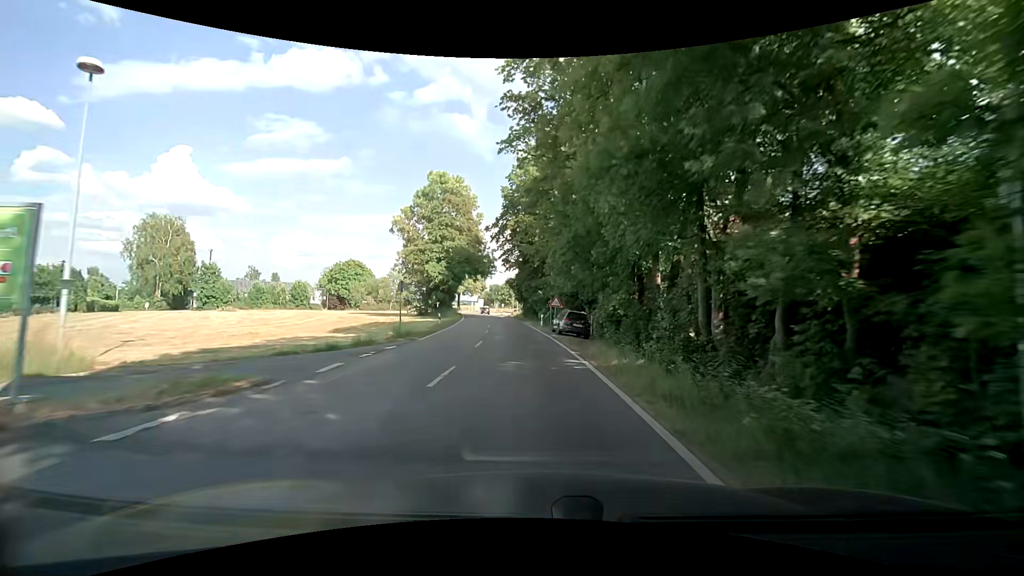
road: tertiary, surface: asphalt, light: Day
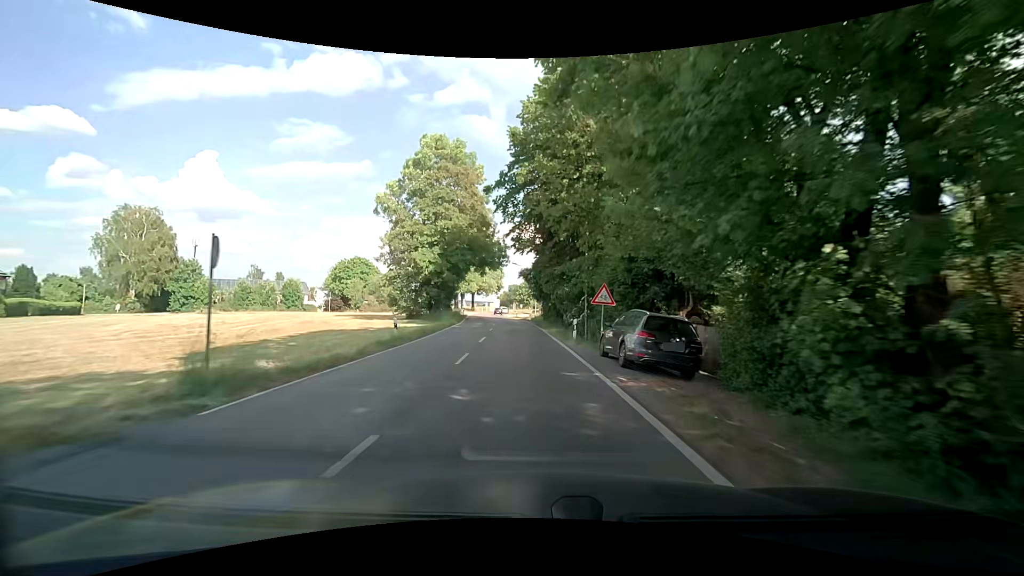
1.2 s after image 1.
(-0.2, +15.7) m; -1°
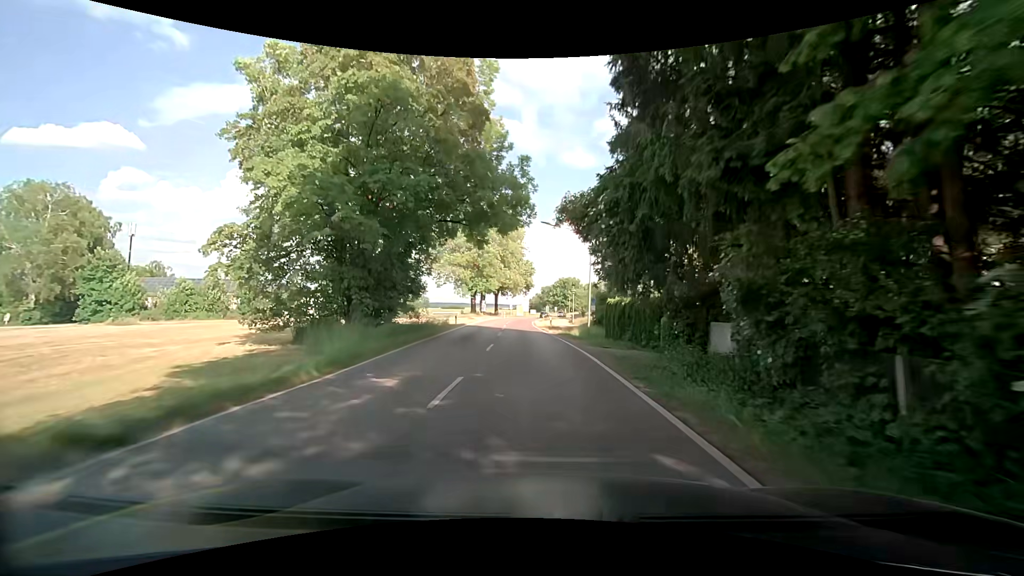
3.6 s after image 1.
(-1.5, +30.8) m; -5°
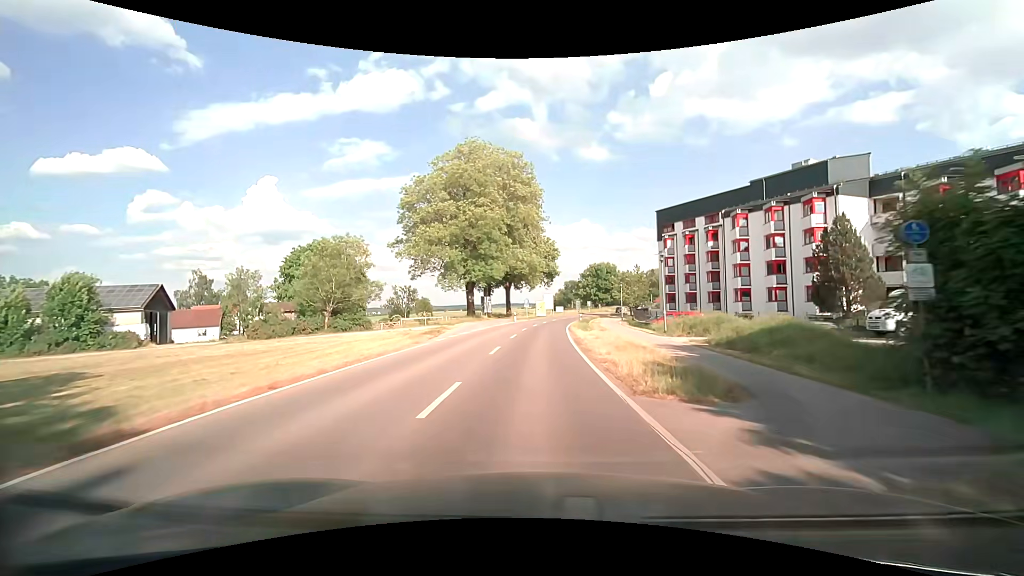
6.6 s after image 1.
(-0.5, +37.1) m; -2°
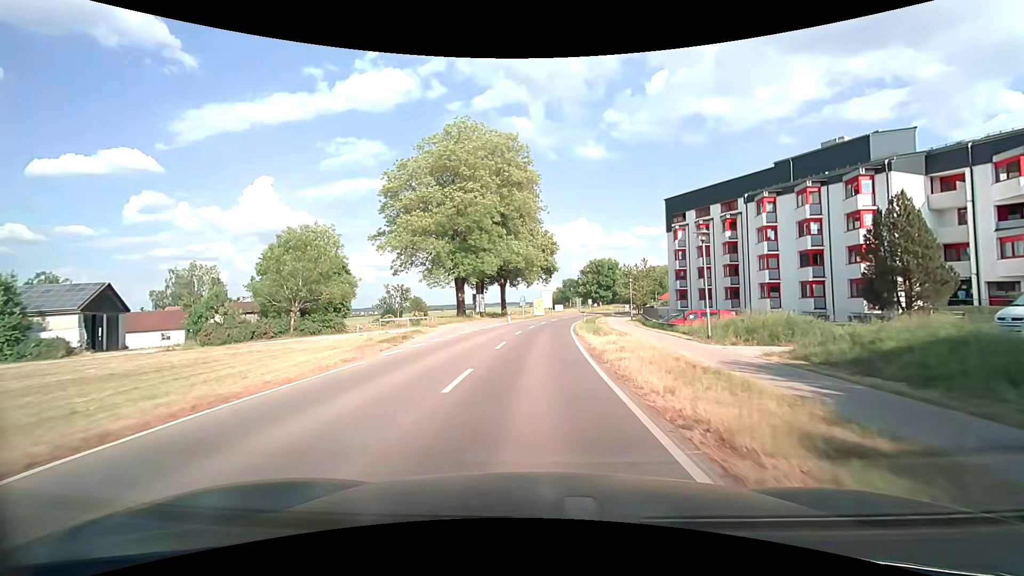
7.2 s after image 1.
(0.0, +7.3) m; 0°
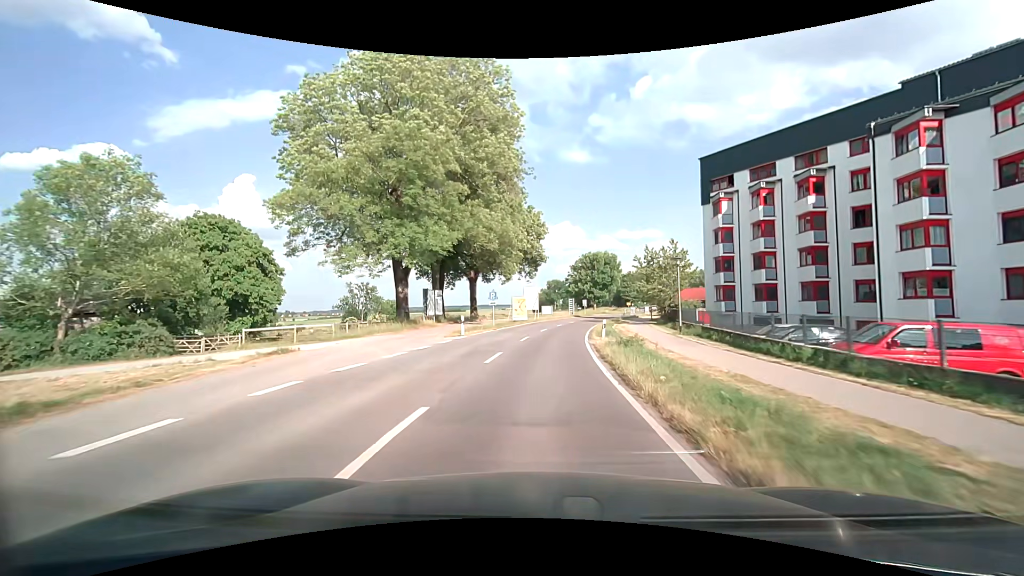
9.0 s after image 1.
(+0.3, +22.3) m; +2°
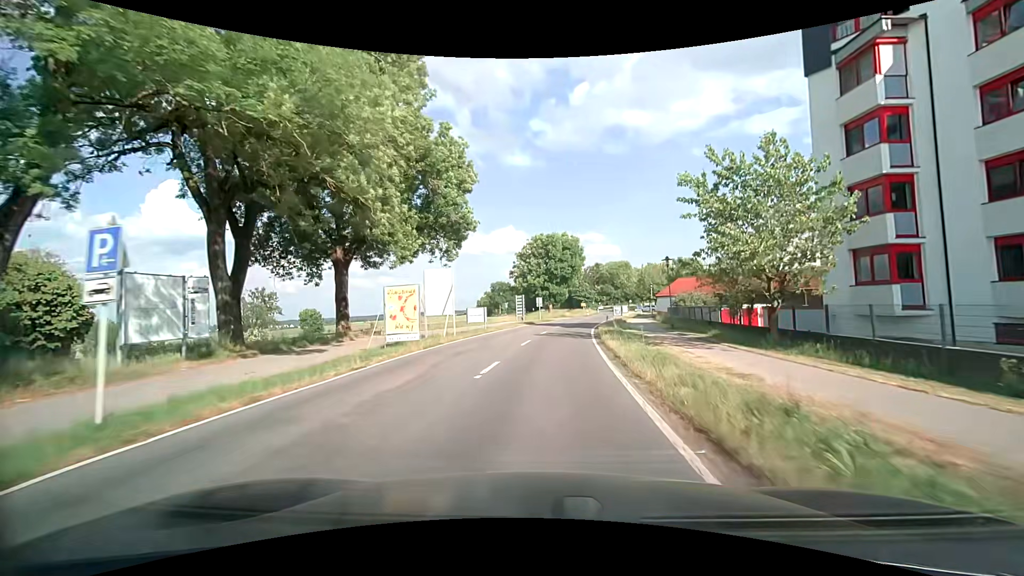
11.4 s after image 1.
(+1.6, +30.1) m; +6°
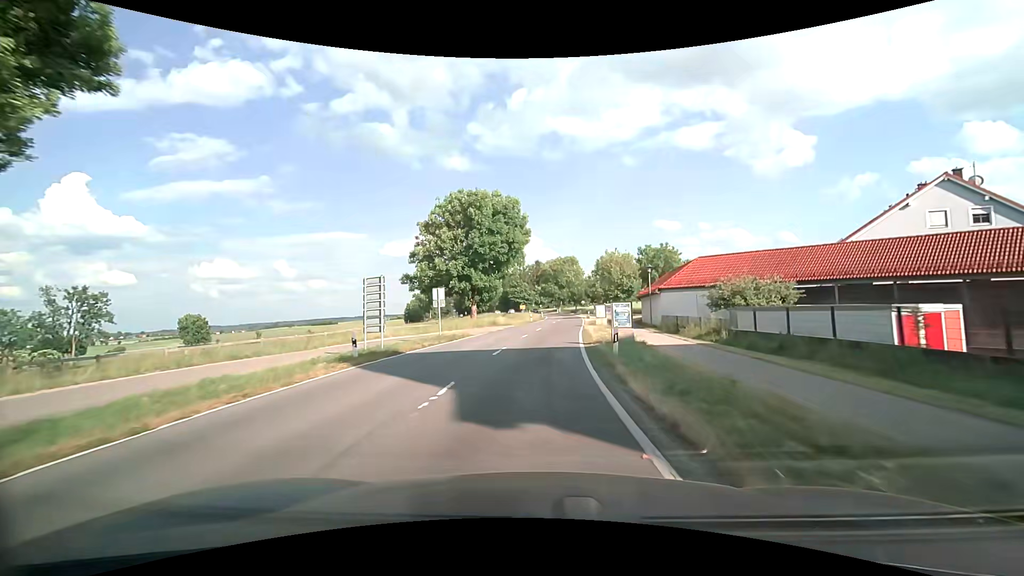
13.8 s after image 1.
(+2.0, +30.4) m; +8°
(0, +10) (0, +20) (+1, +30) (+2, +40) (+2, +50) (+3, +60) (+4, +70) (+4, +80) (+5, +90) (+5, +100) m
